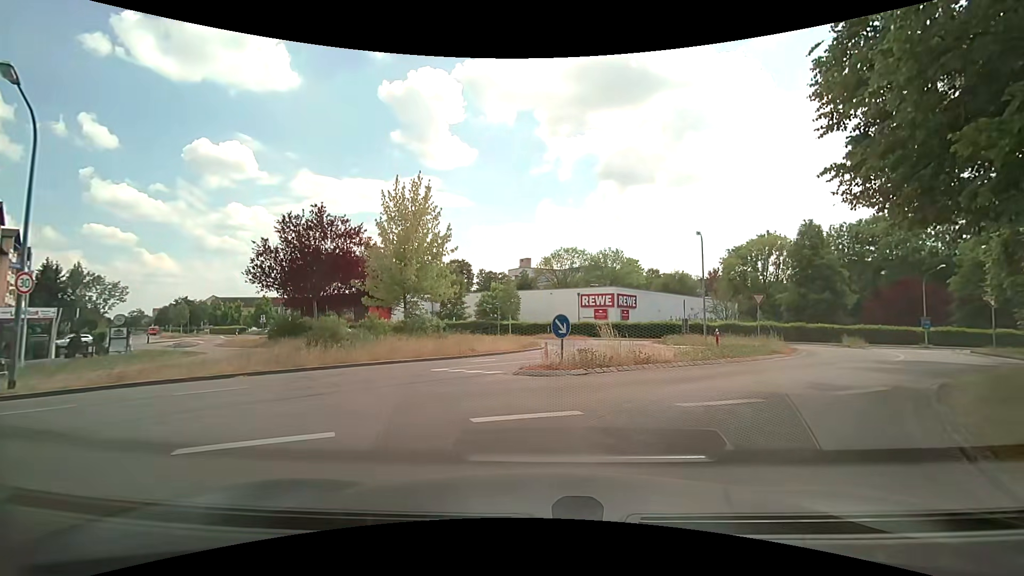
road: residential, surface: asphalt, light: Day
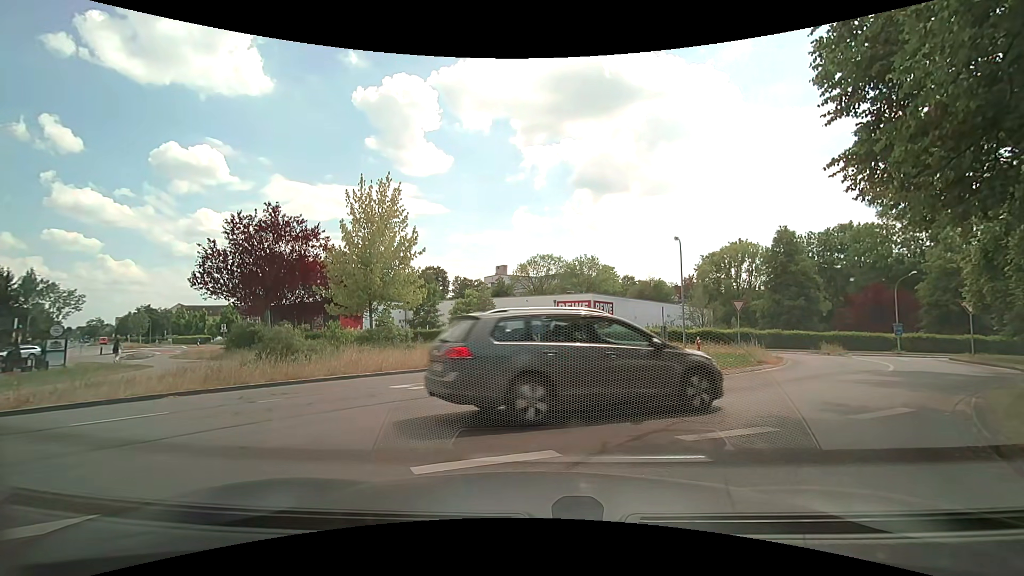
(0.0, +1.4) m; +1°
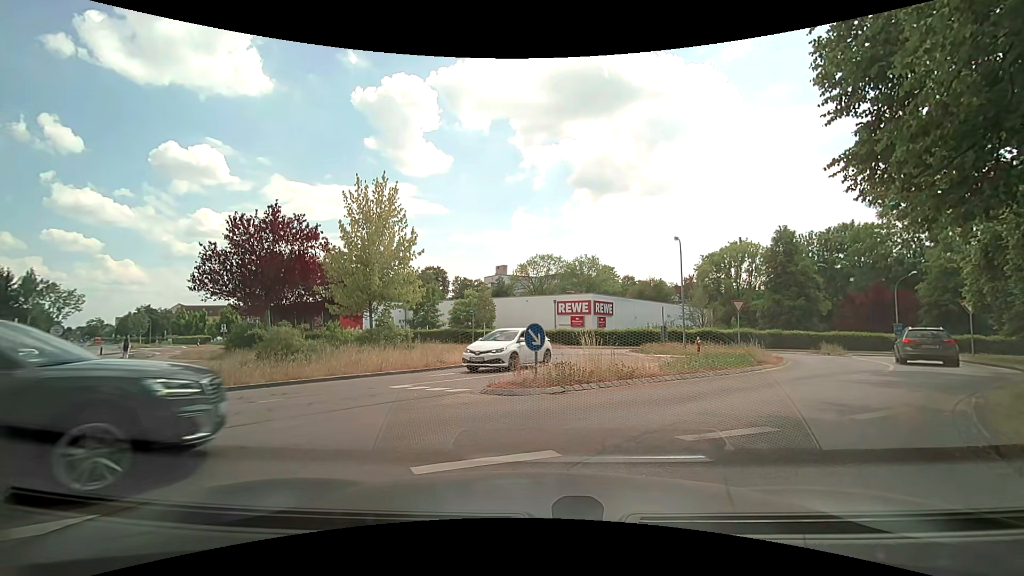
(0.0, 0.0) m; 0°
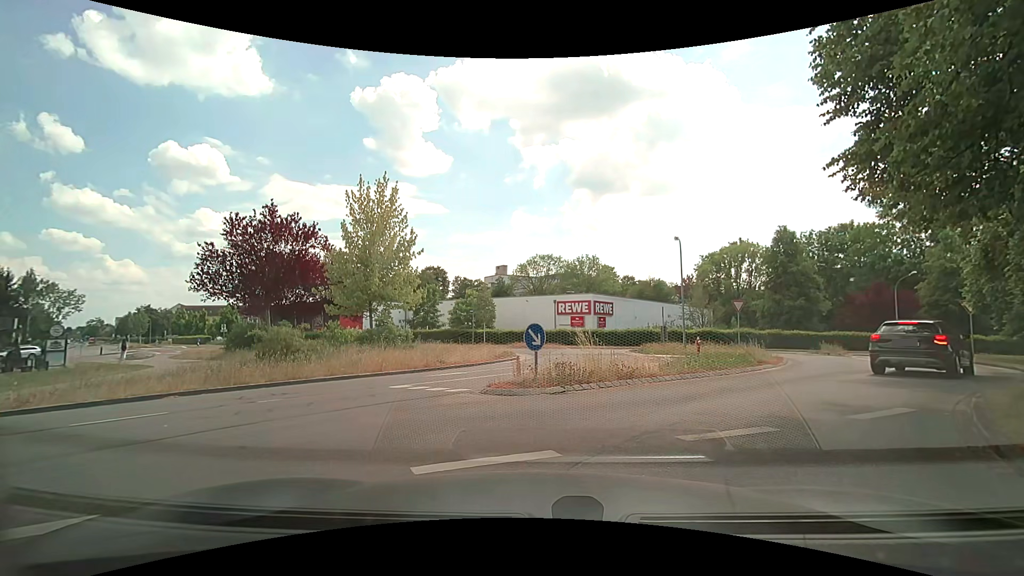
(0.0, 0.0) m; 0°
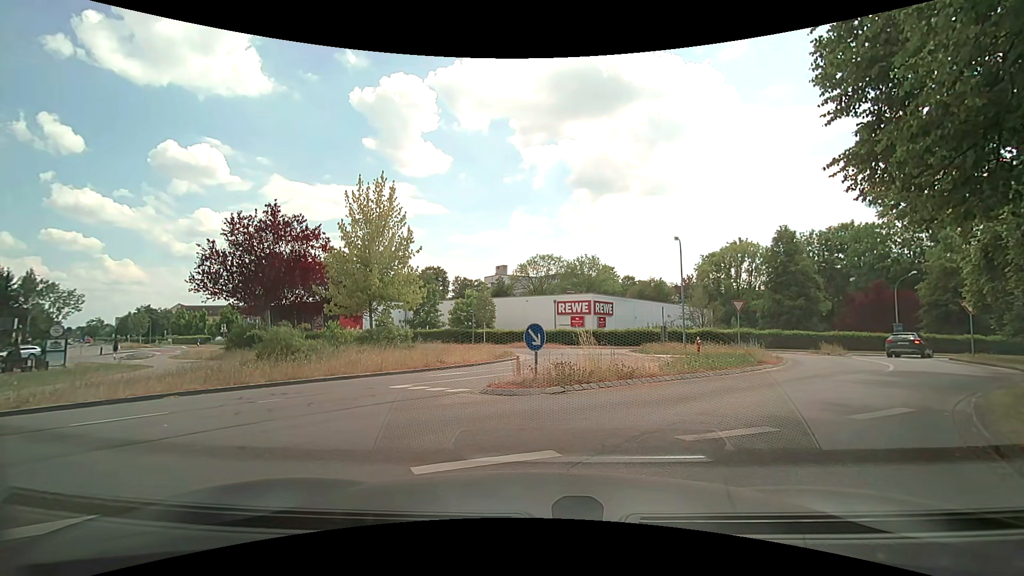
(0.0, 0.0) m; 0°
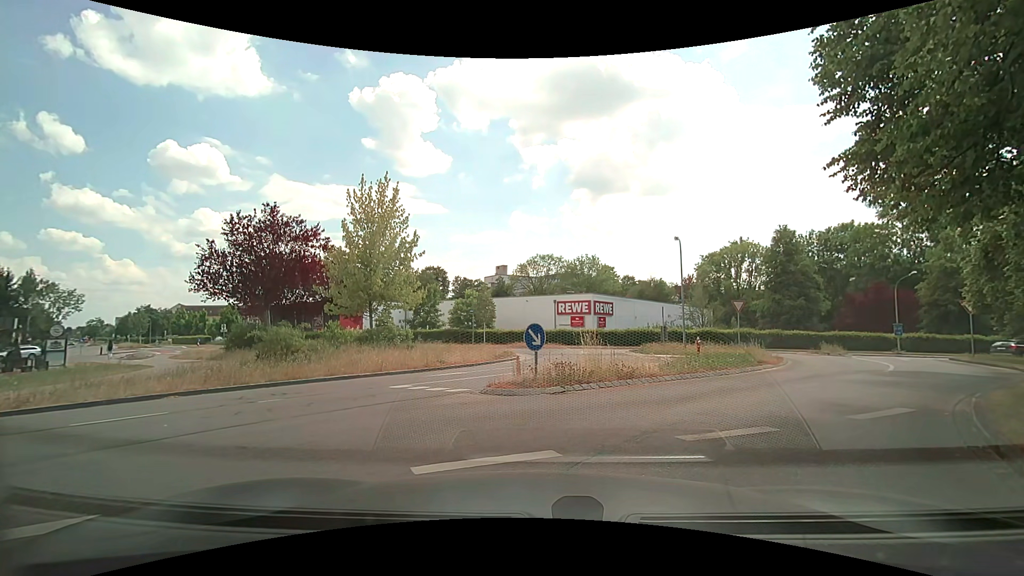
(0.0, 0.0) m; 0°
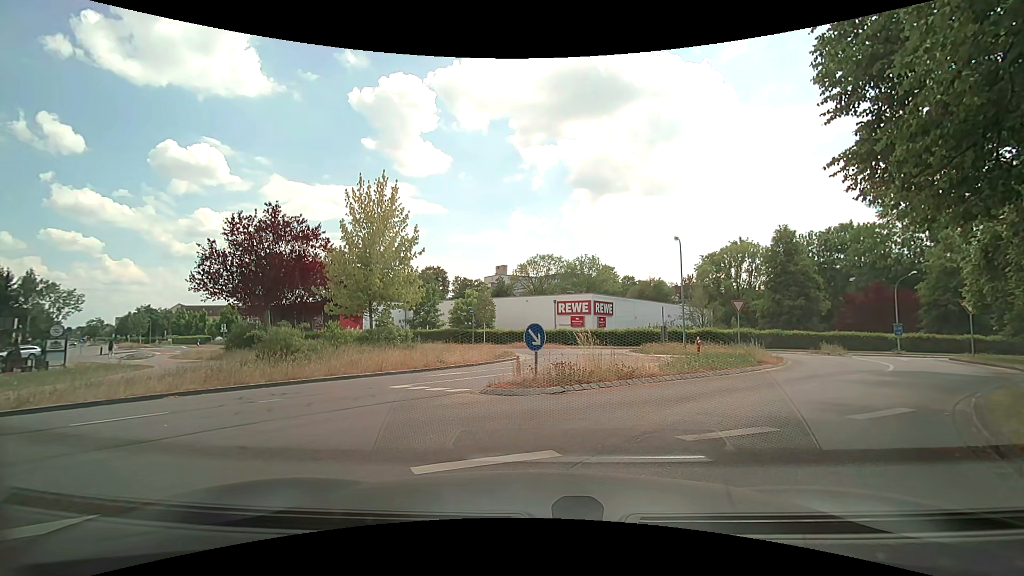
(0.0, 0.0) m; 0°
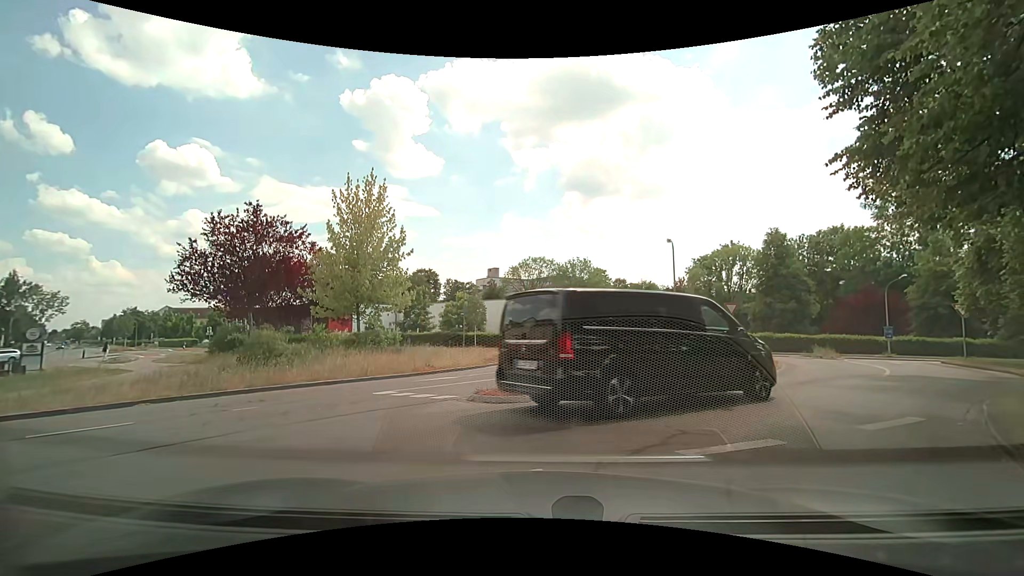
(0.0, +0.5) m; 0°
